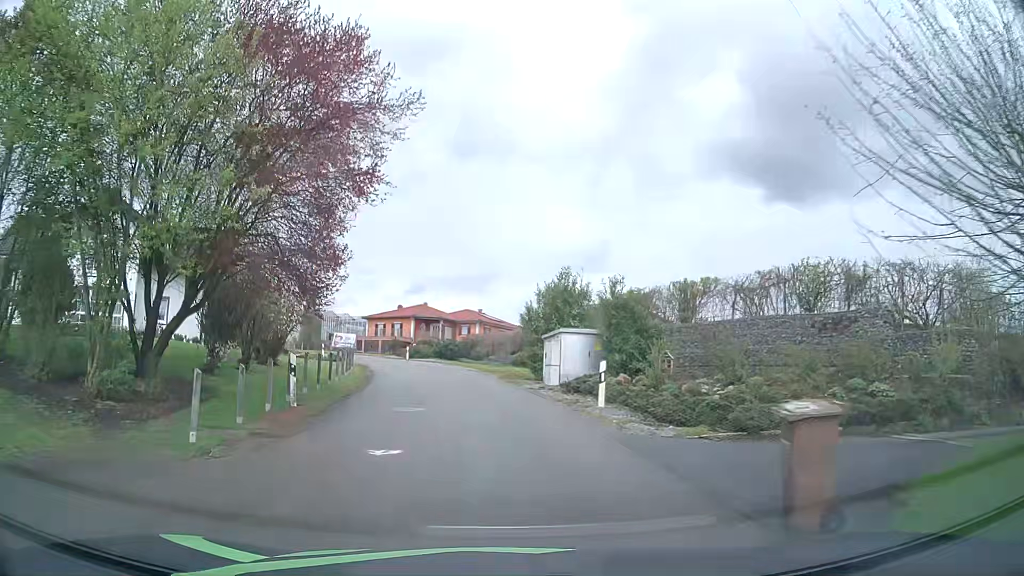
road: unclassified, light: Day
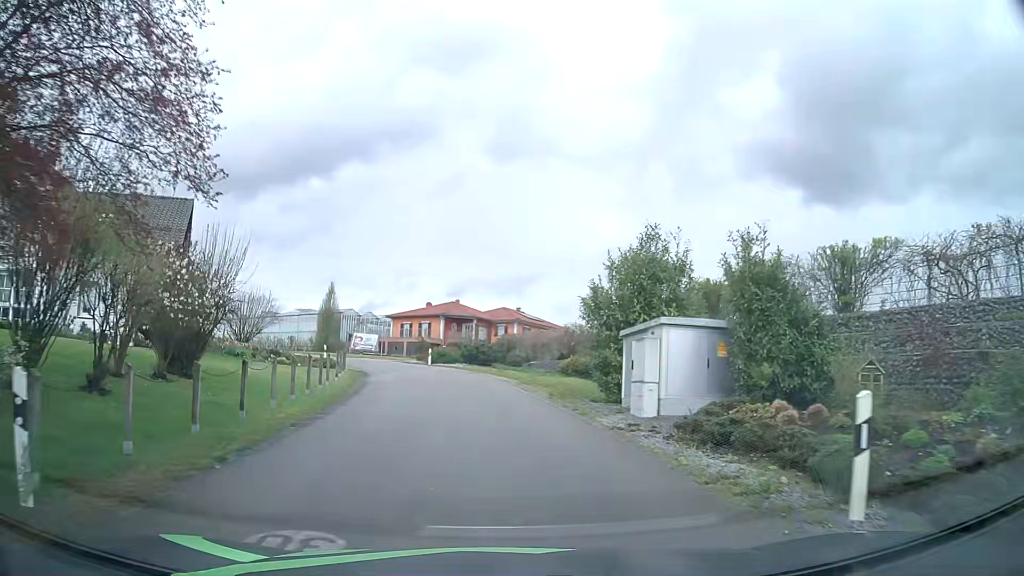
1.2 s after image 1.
(-0.2, +9.8) m; -3°
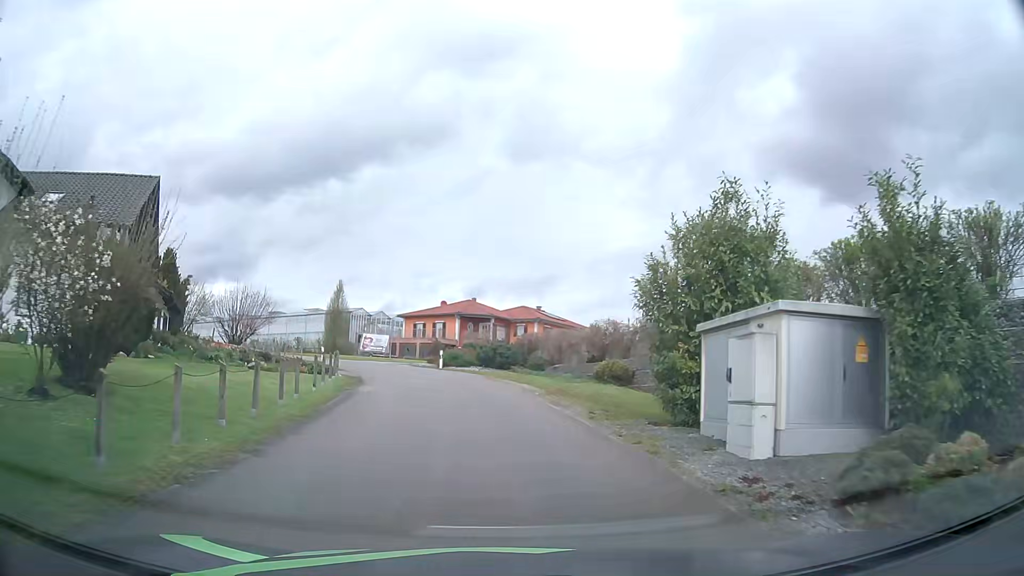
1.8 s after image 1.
(0.0, +4.9) m; -1°
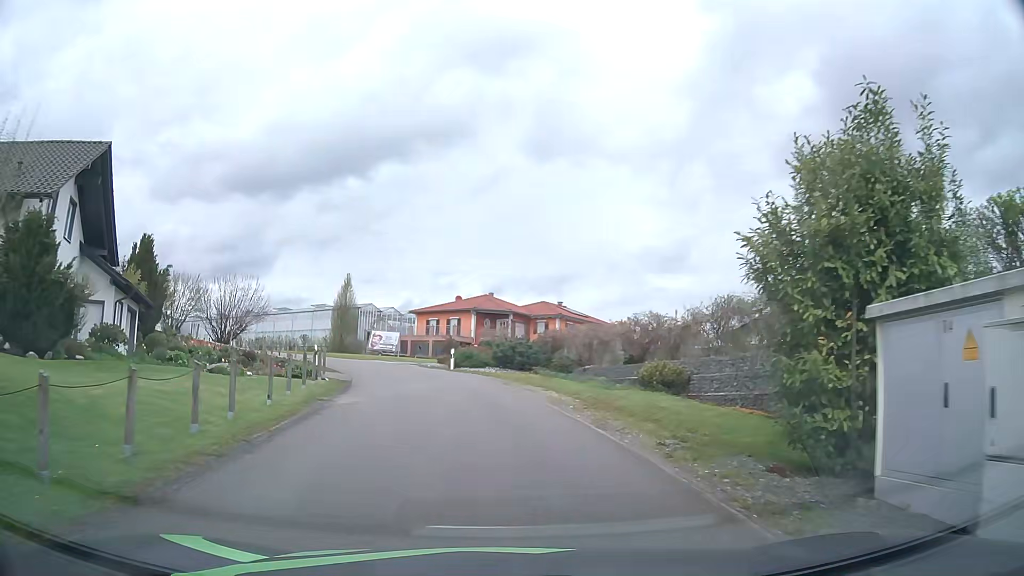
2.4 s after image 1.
(-0.1, +4.9) m; -2°
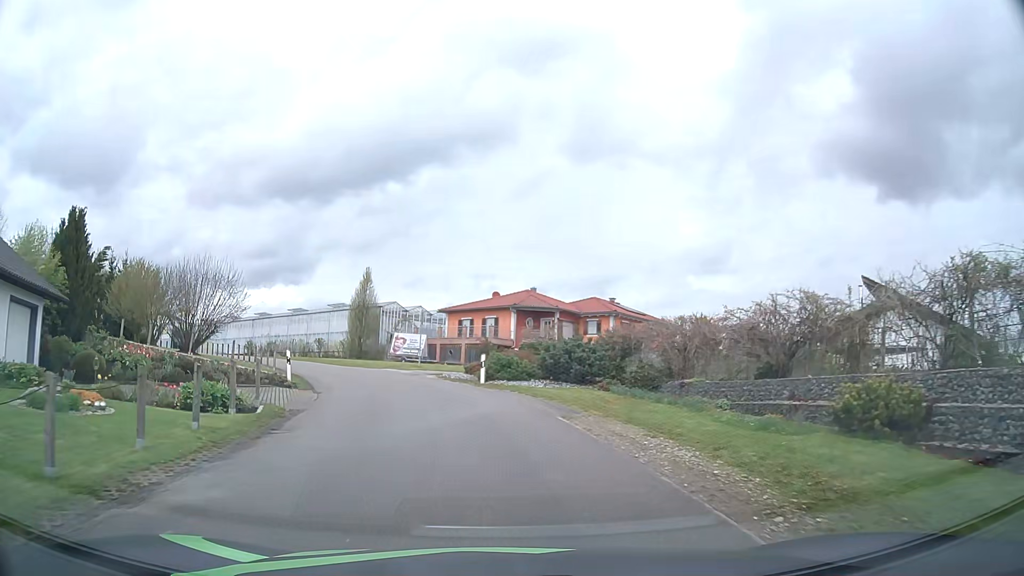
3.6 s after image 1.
(-0.2, +9.9) m; -3°
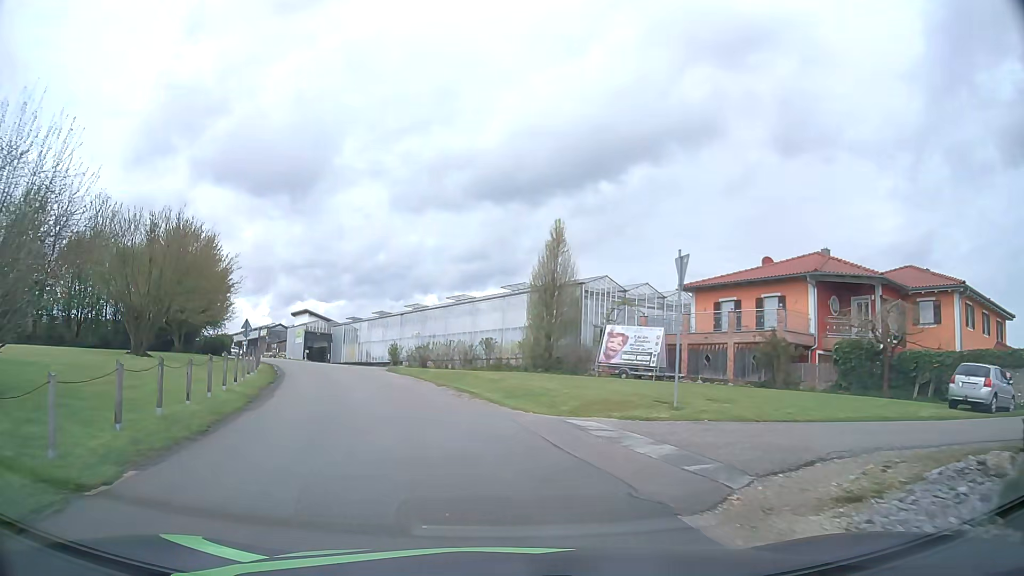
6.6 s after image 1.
(-3.5, +24.7) m; -18°
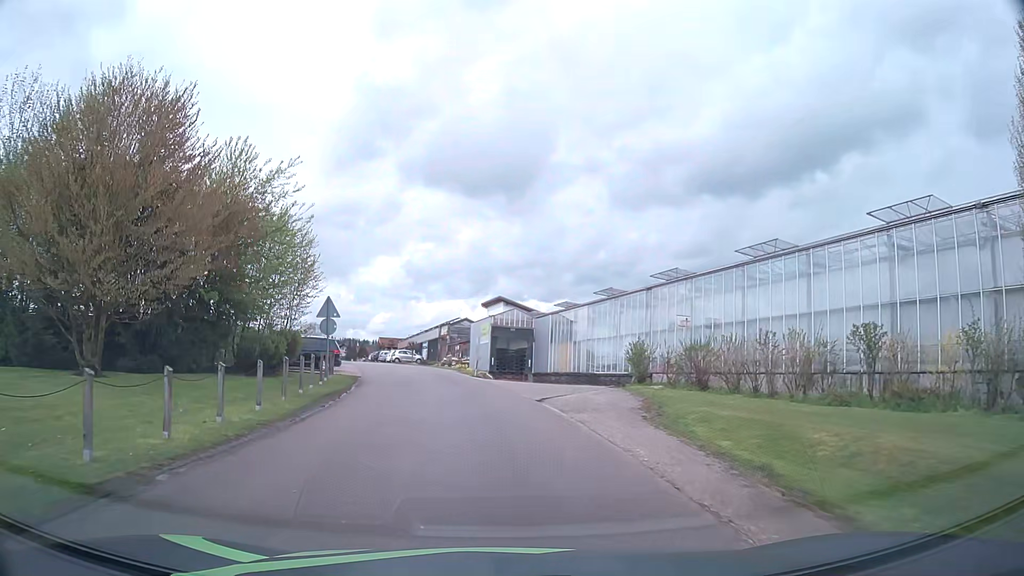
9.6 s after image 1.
(-4.7, +25.3) m; -19°
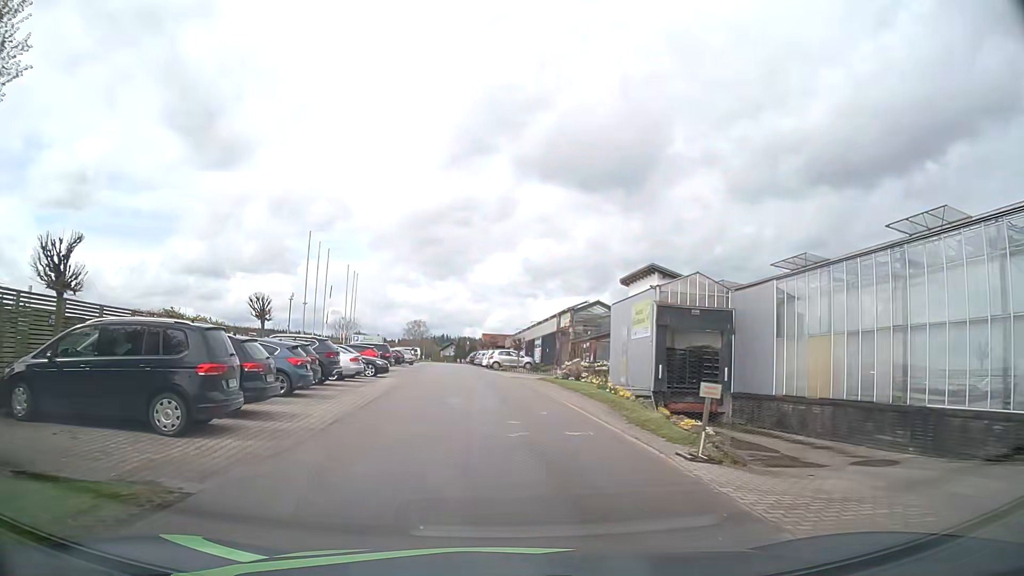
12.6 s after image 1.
(-2.0, +23.5) m; -10°
(0, +10) (-1, +20) (-1, +30) (-2, +40) (-3, +50) (-5, +60) (-6, +70) (-7, +80) (-8, +90) (-9, +100) m
